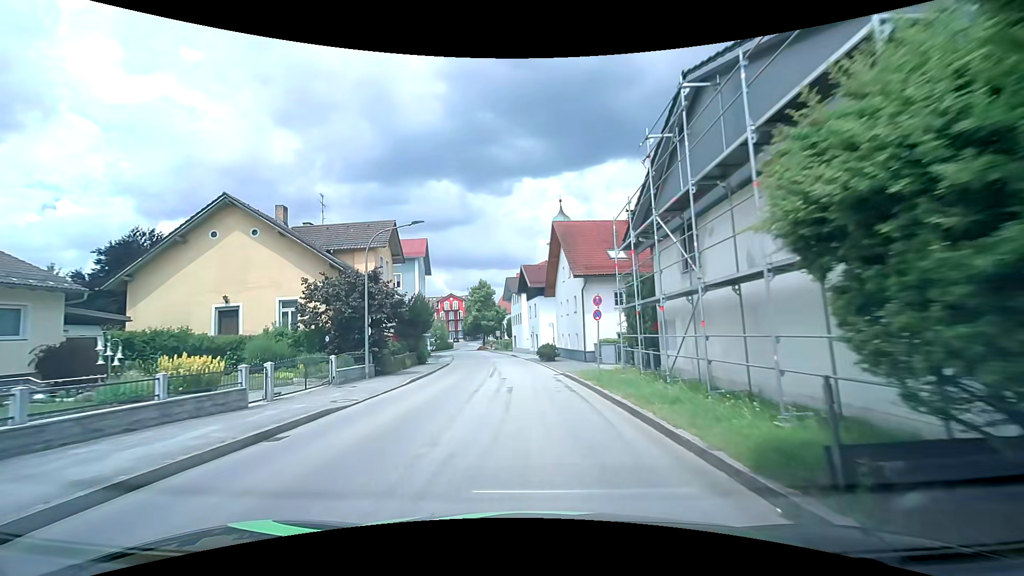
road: unclassified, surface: asphalt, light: Day
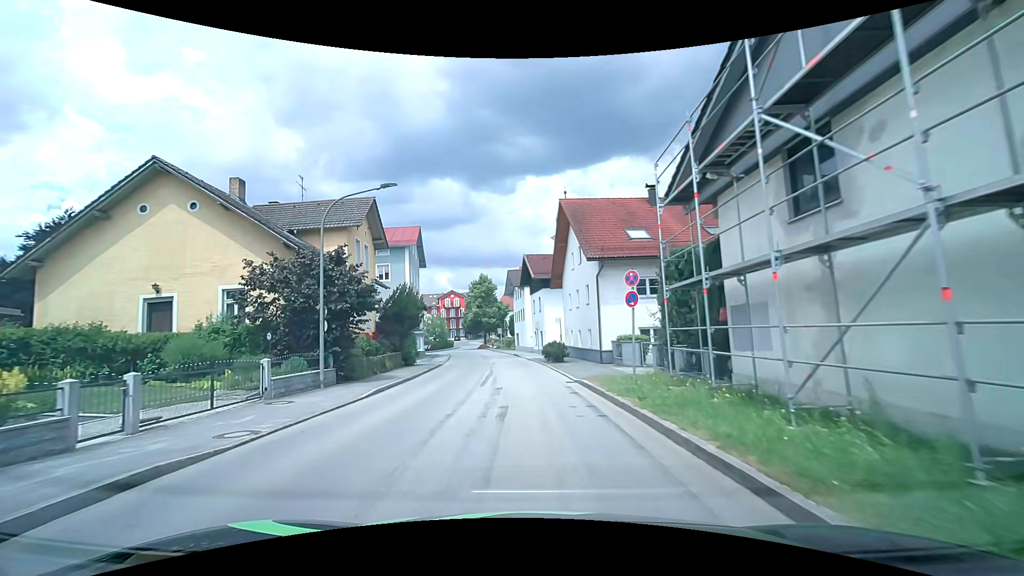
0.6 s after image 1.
(-0.1, +5.4) m; -1°
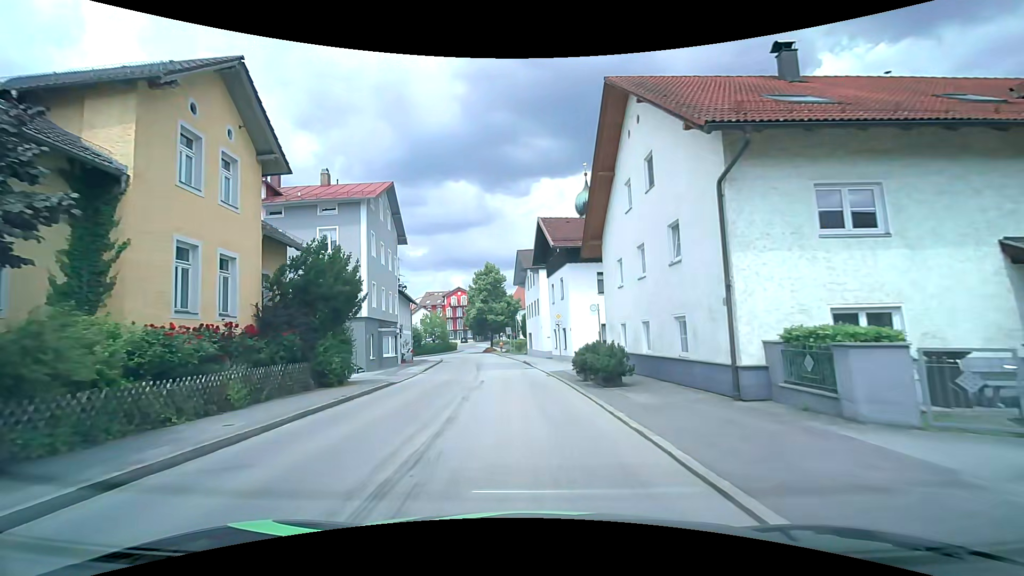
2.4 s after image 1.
(-0.2, +15.3) m; -1°
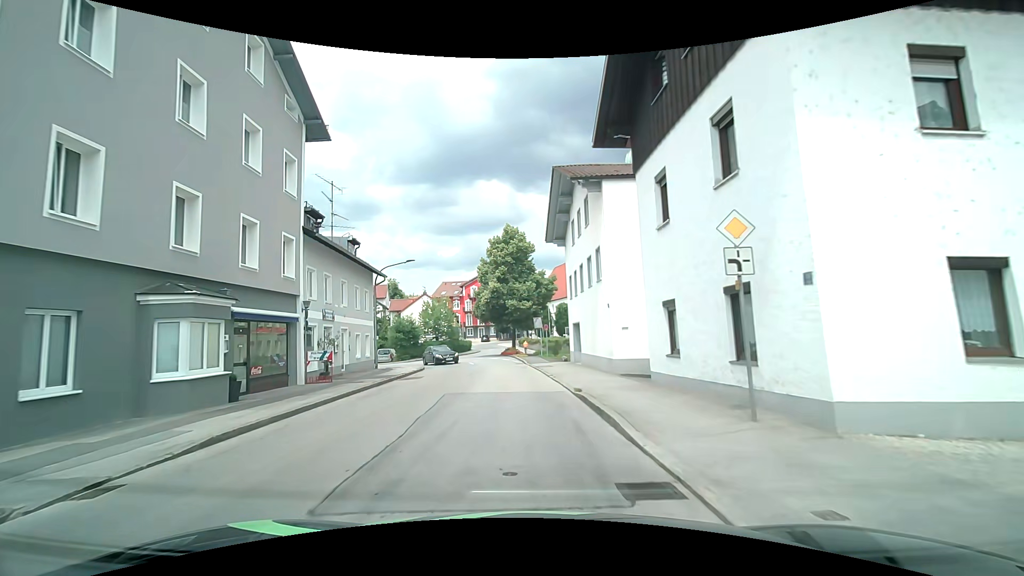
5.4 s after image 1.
(-1.2, +23.2) m; -4°
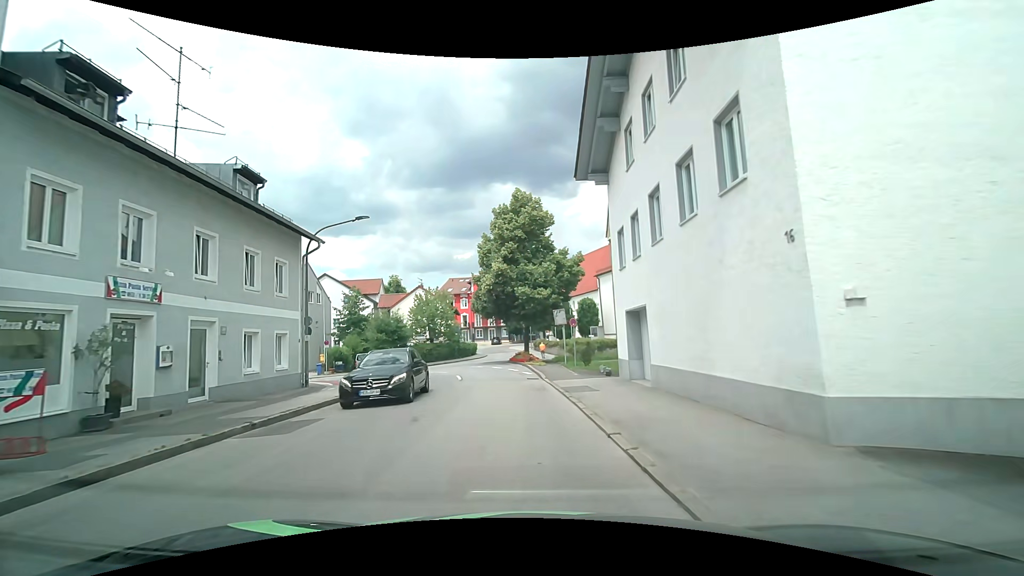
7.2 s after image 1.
(-0.3, +12.7) m; -1°
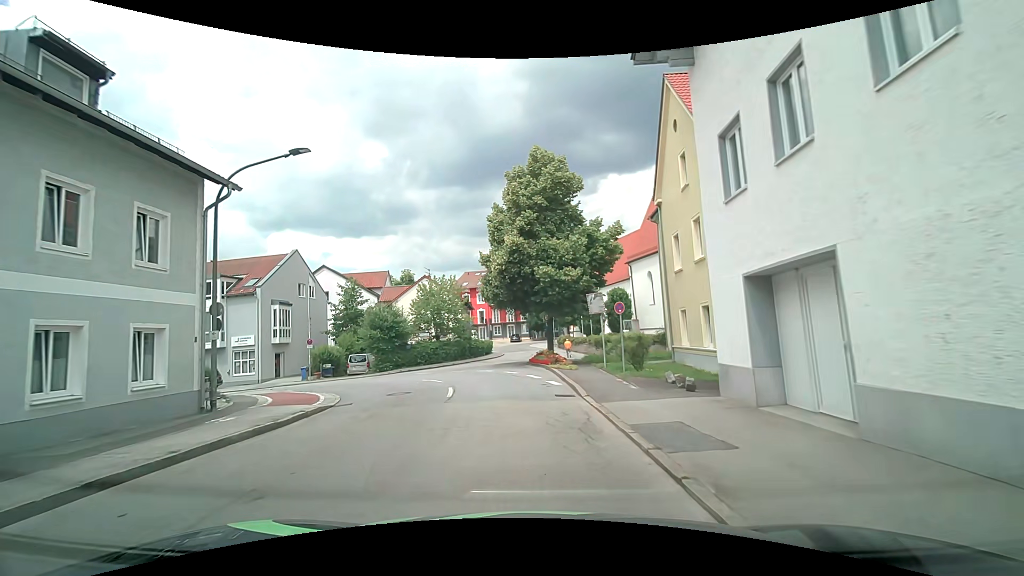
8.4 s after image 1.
(-0.2, +7.9) m; -1°
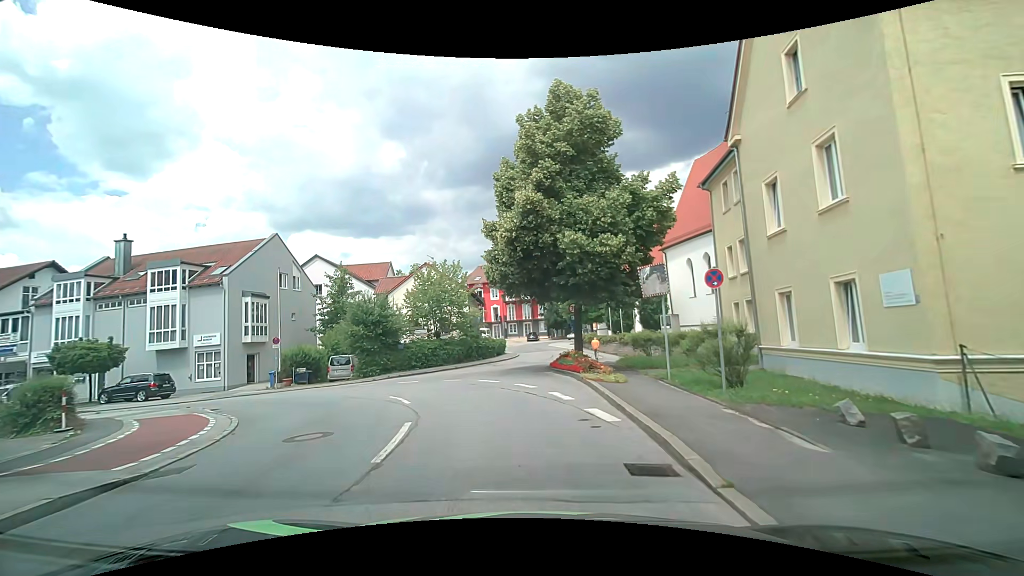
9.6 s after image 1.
(-0.5, +7.6) m; -5°
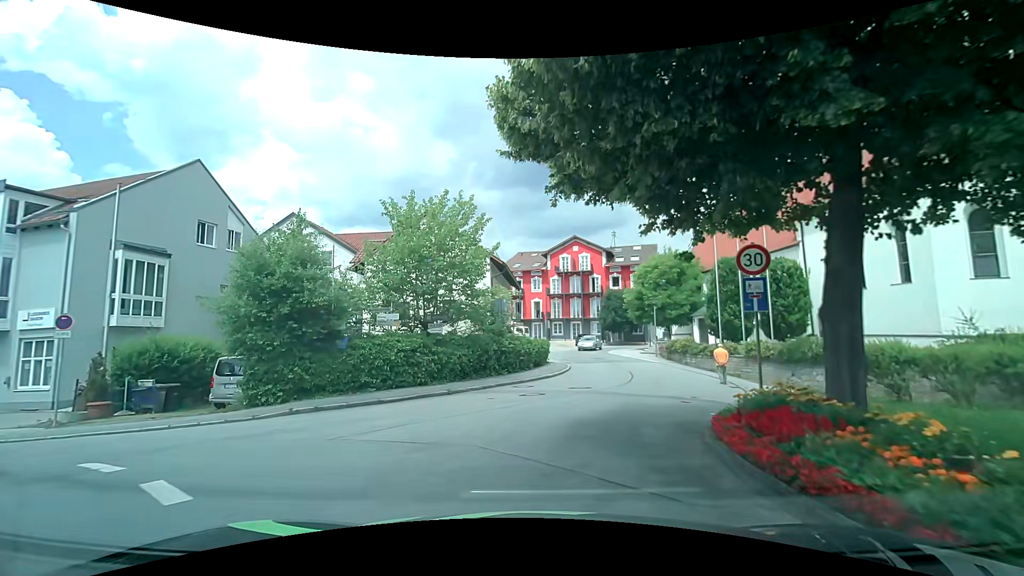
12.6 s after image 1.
(-0.5, +16.8) m; -4°
